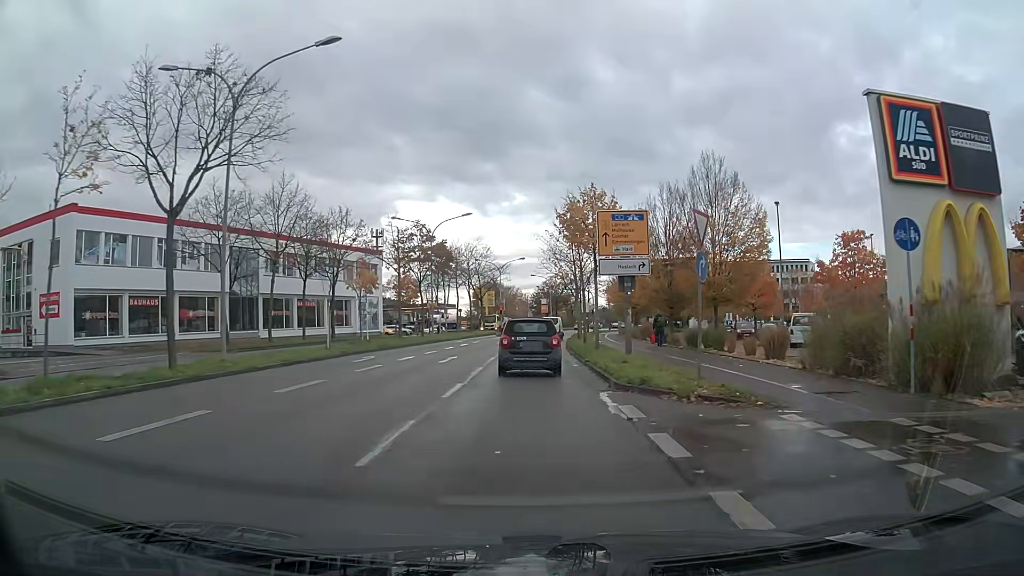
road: primary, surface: asphalt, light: Day
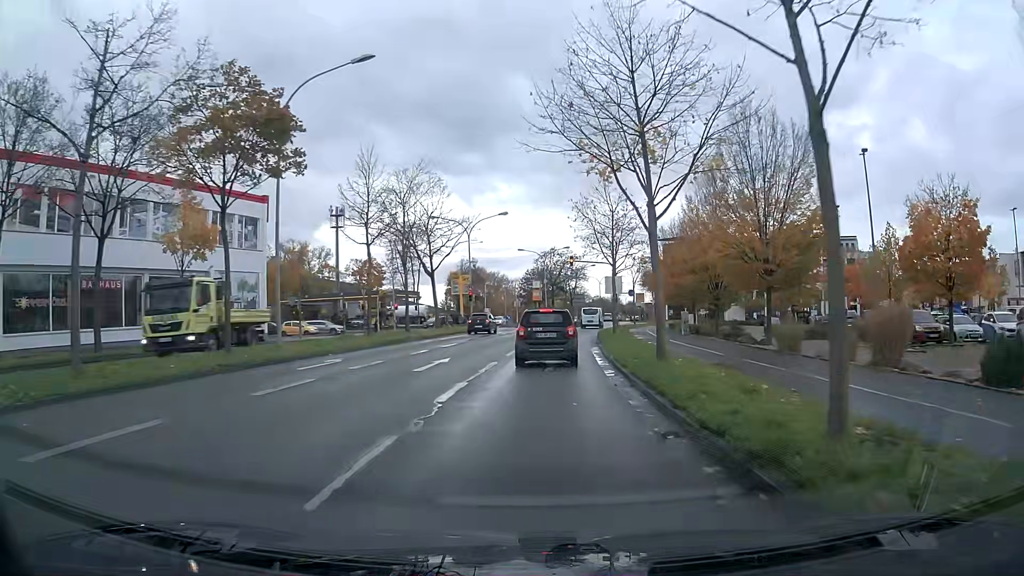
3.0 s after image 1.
(+0.2, +31.7) m; +1°
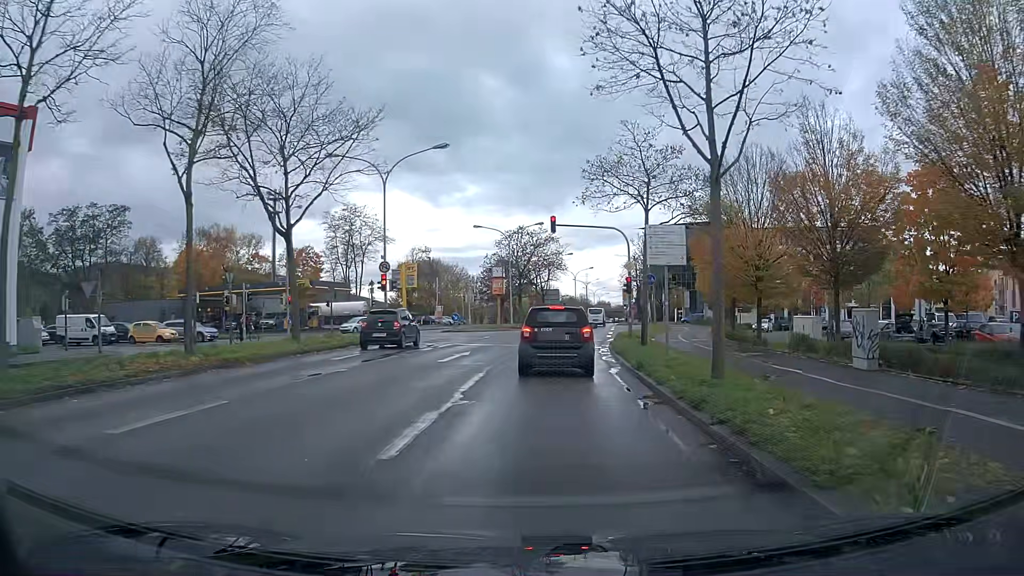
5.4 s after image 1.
(+0.5, +21.9) m; +3°
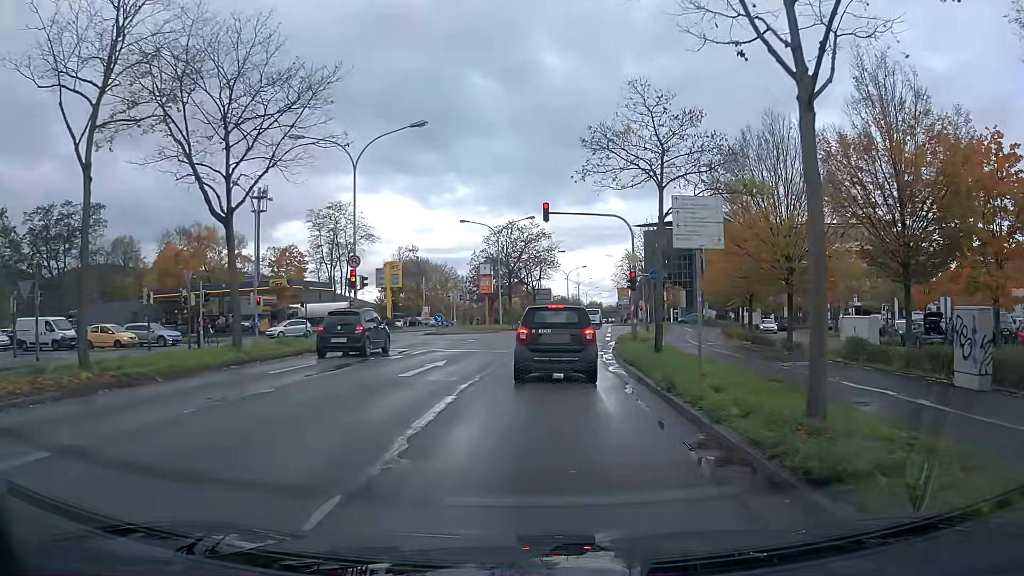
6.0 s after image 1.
(0.0, +4.0) m; +1°
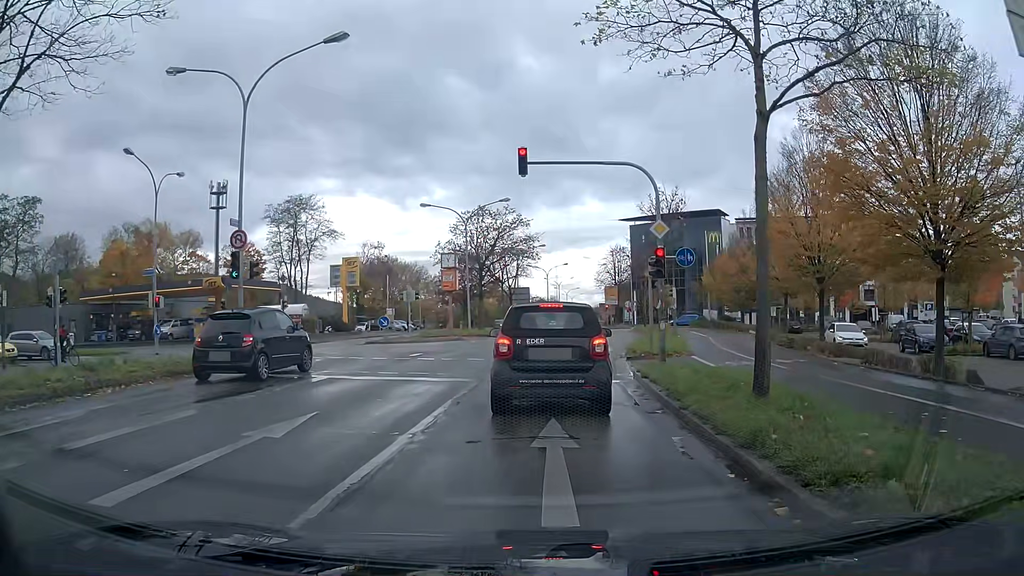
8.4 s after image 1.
(+0.1, +9.5) m; +1°
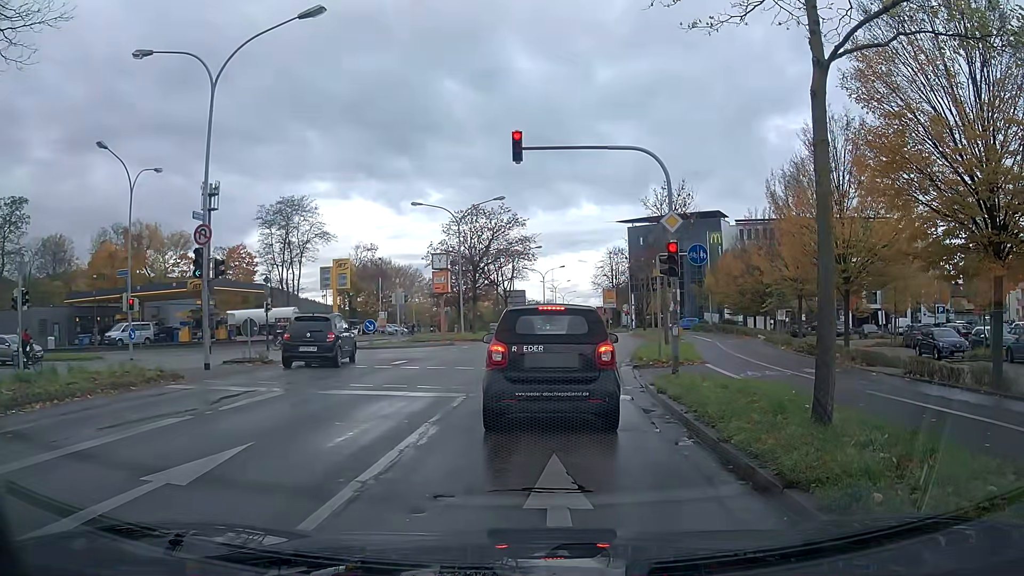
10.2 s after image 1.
(0.0, +1.9) m; +1°
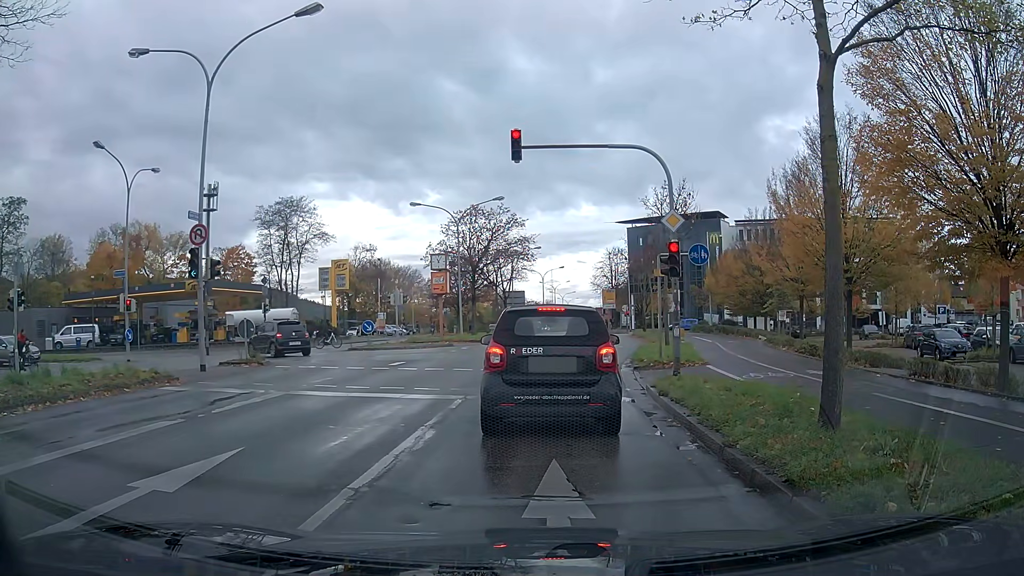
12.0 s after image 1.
(0.0, +0.3) m; 0°
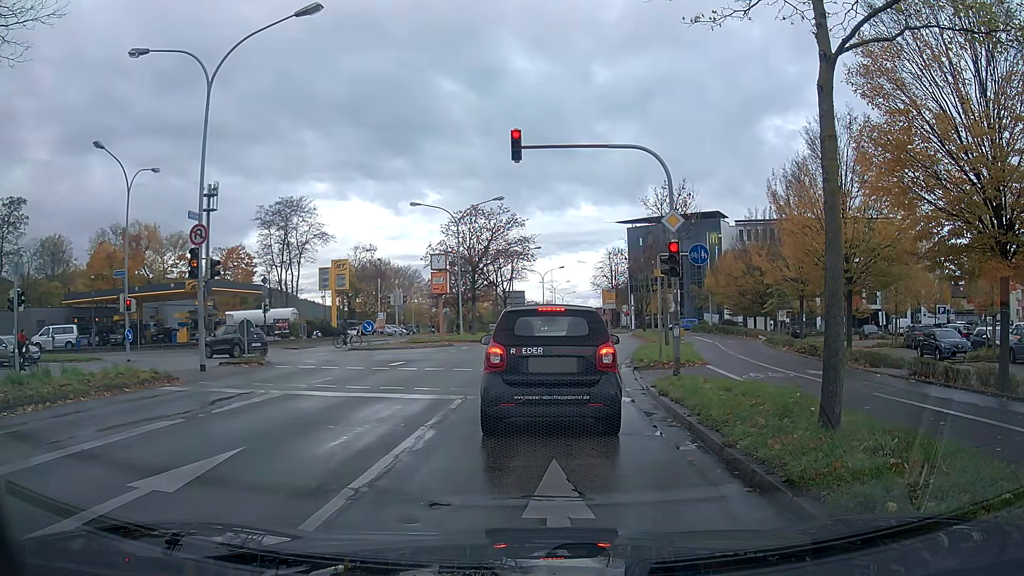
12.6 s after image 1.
(0.0, 0.0) m; 0°
